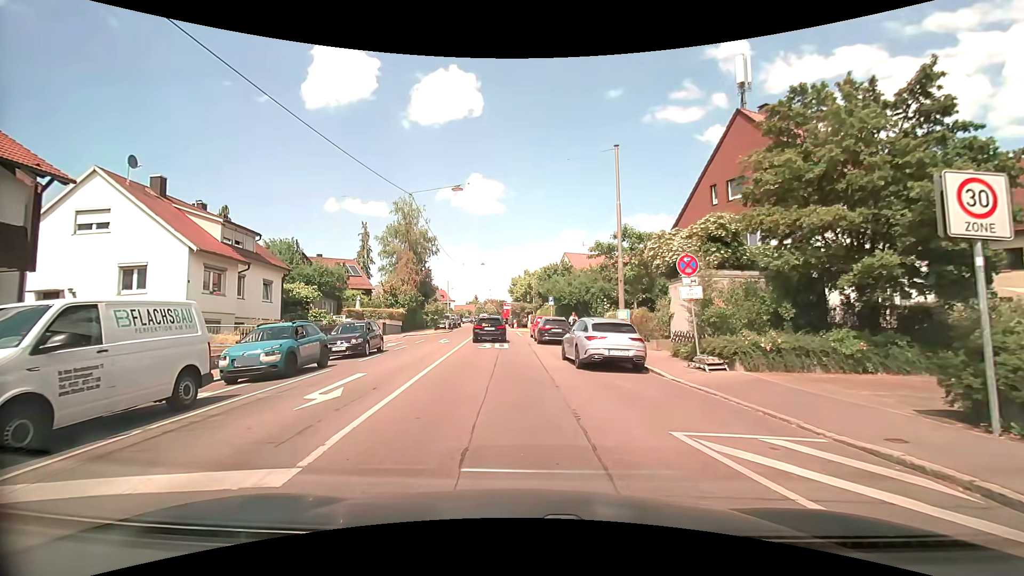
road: residential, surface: asphalt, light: Day
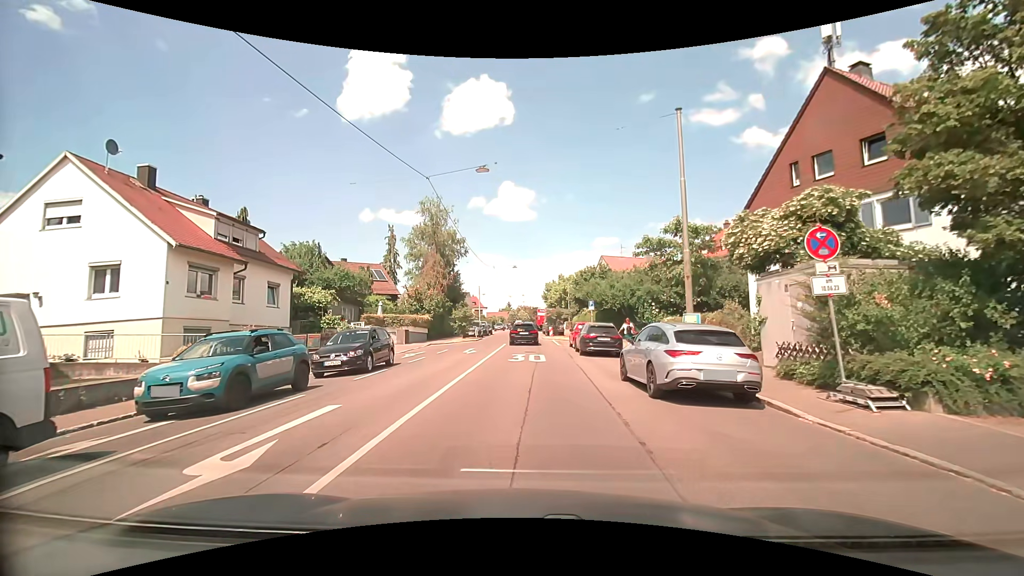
(-0.2, +4.3) m; -5°
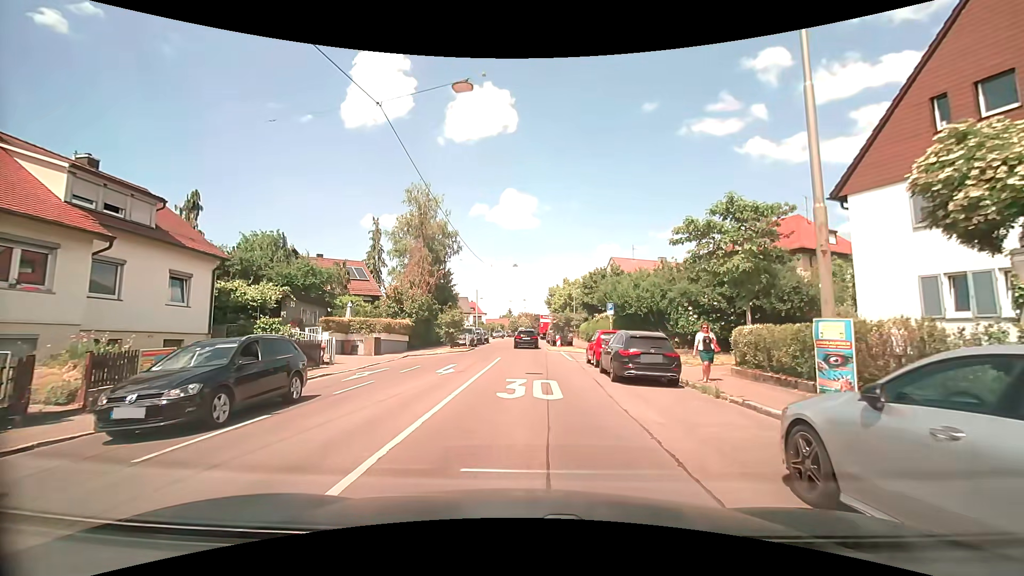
(0.0, +7.9) m; 0°
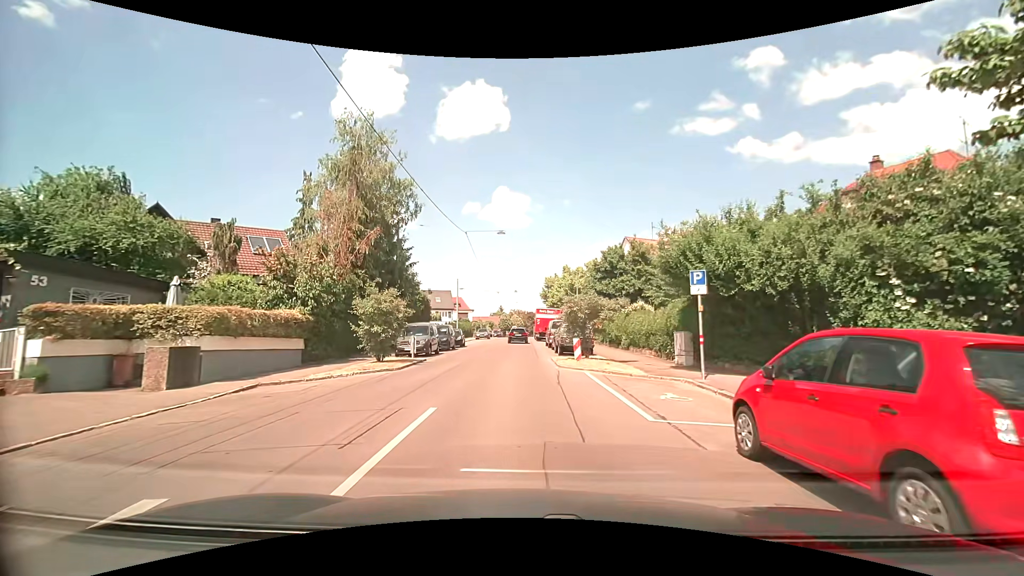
(0.0, +16.6) m; +1°
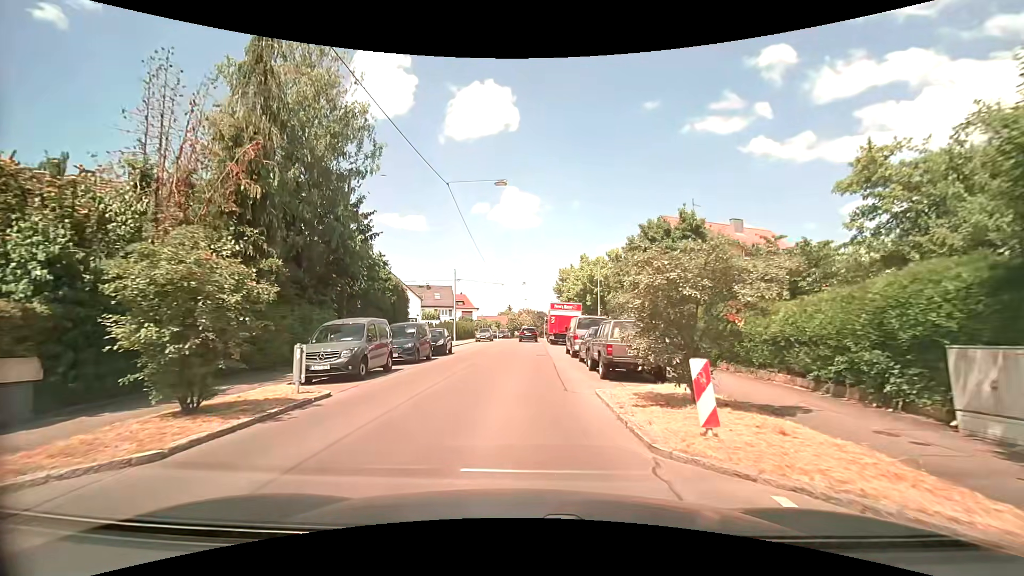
(-0.1, +11.8) m; -1°
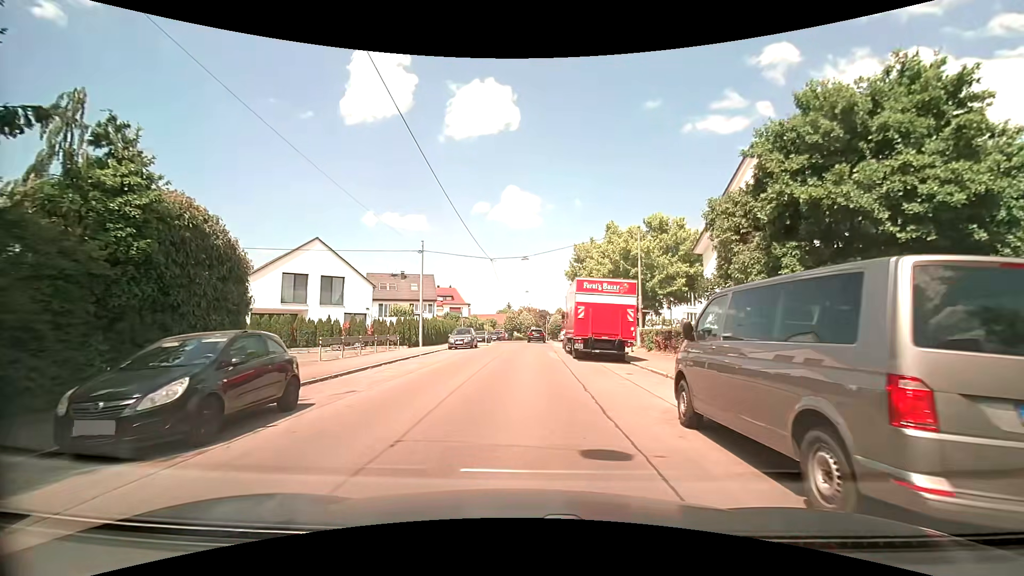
(-0.2, +19.8) m; 0°
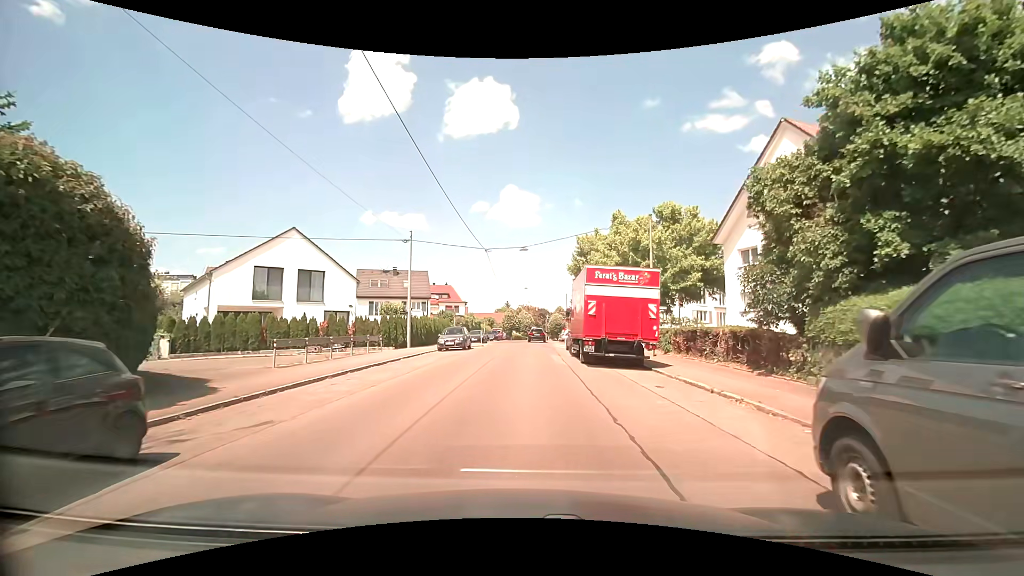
(0.0, +3.8) m; 0°
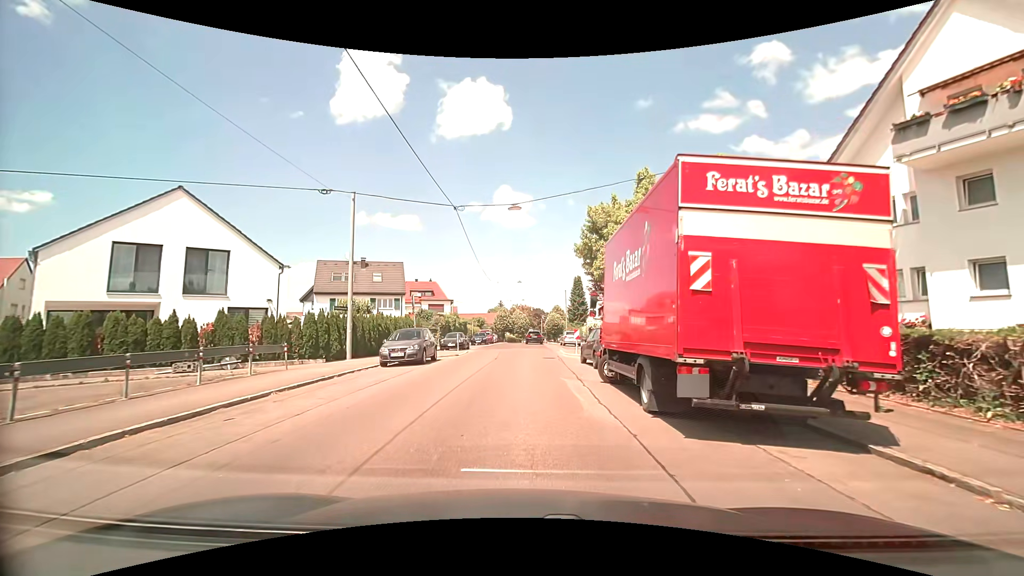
(+0.1, +11.2) m; +1°
(0, +10) (0, +20) (0, +30) (0, +40) (0, +50) (+1, +60) (+1, +70) (+1, +80) (+1, +90) (+1, +100) m
